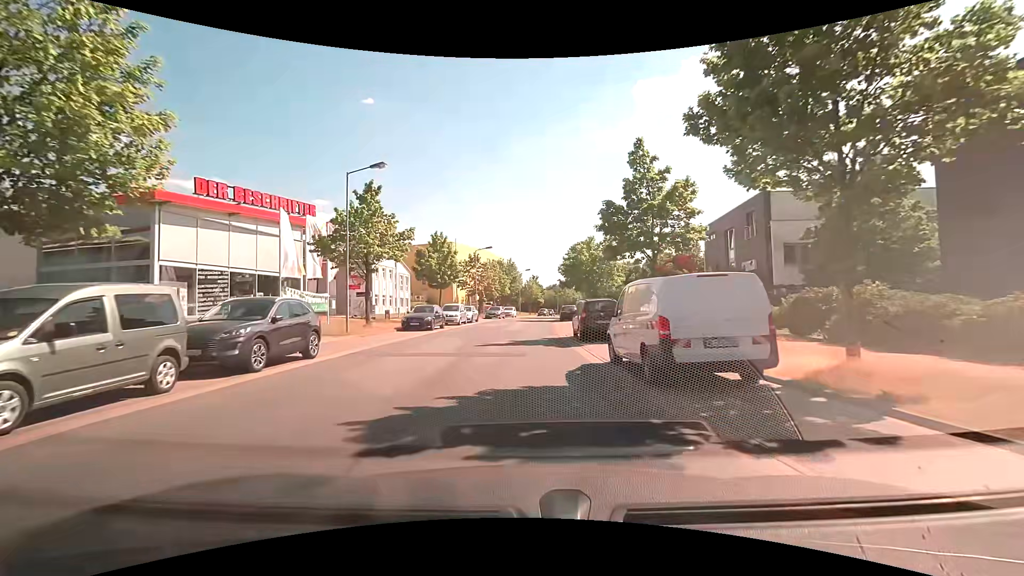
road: residential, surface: asphalt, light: Day
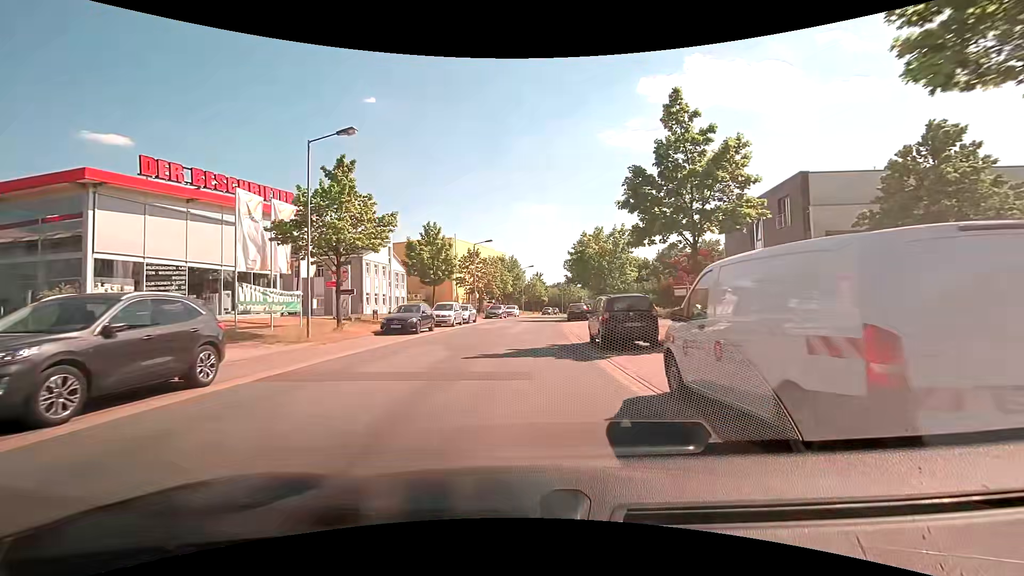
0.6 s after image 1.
(0.0, +4.8) m; 0°
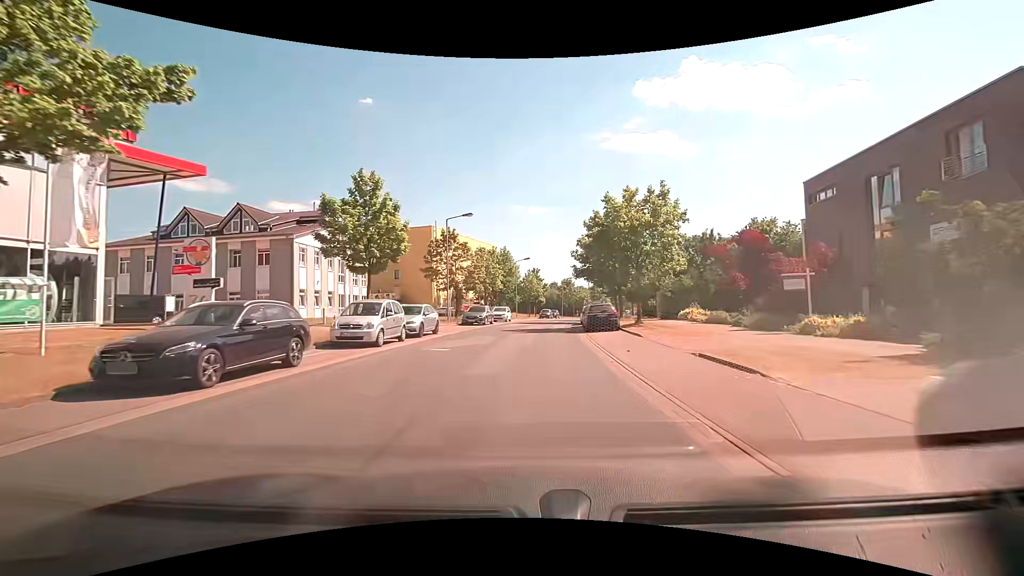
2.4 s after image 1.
(0.0, +15.9) m; 0°
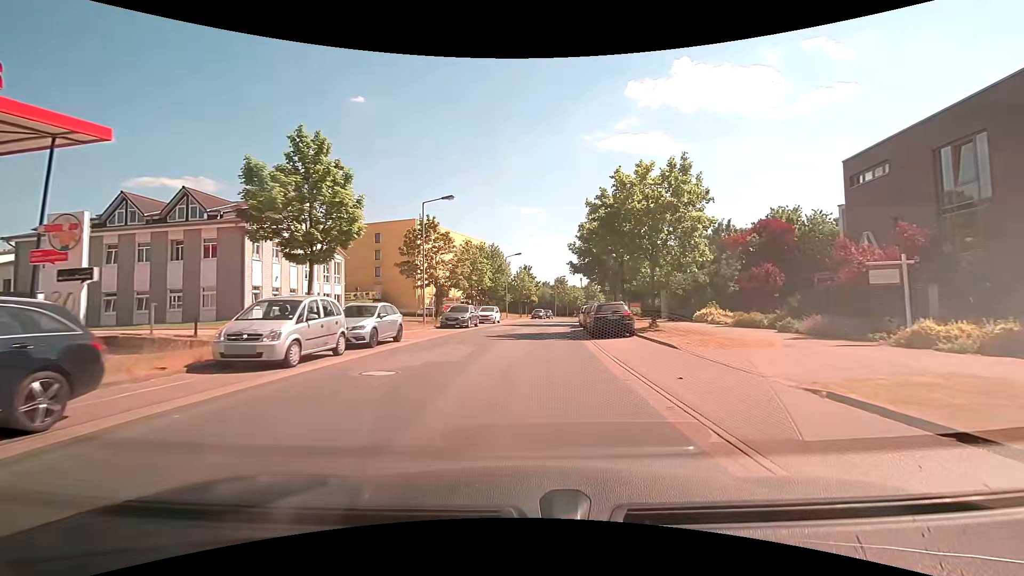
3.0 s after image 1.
(0.0, +5.7) m; +1°
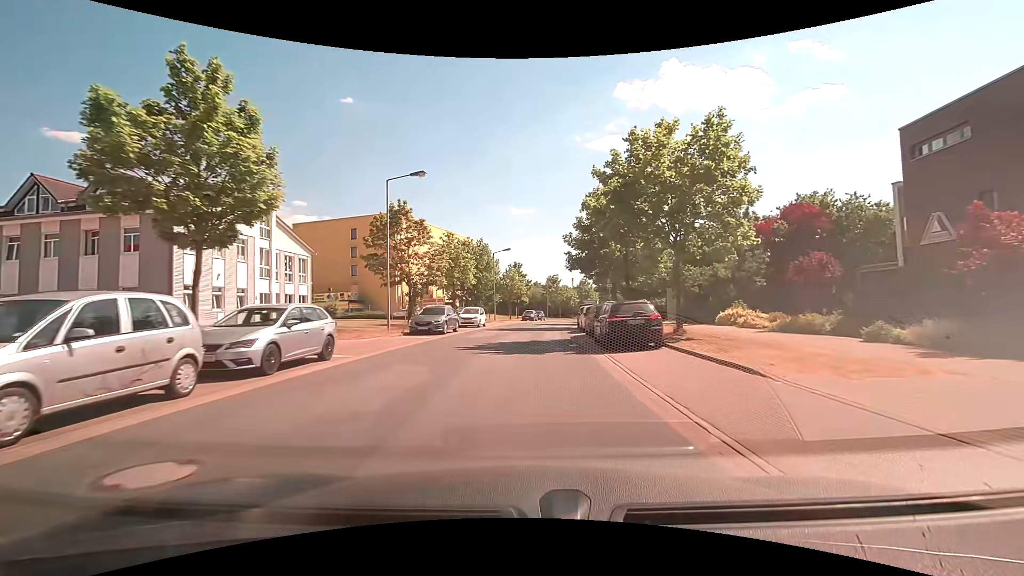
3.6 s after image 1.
(+0.1, +5.9) m; +1°
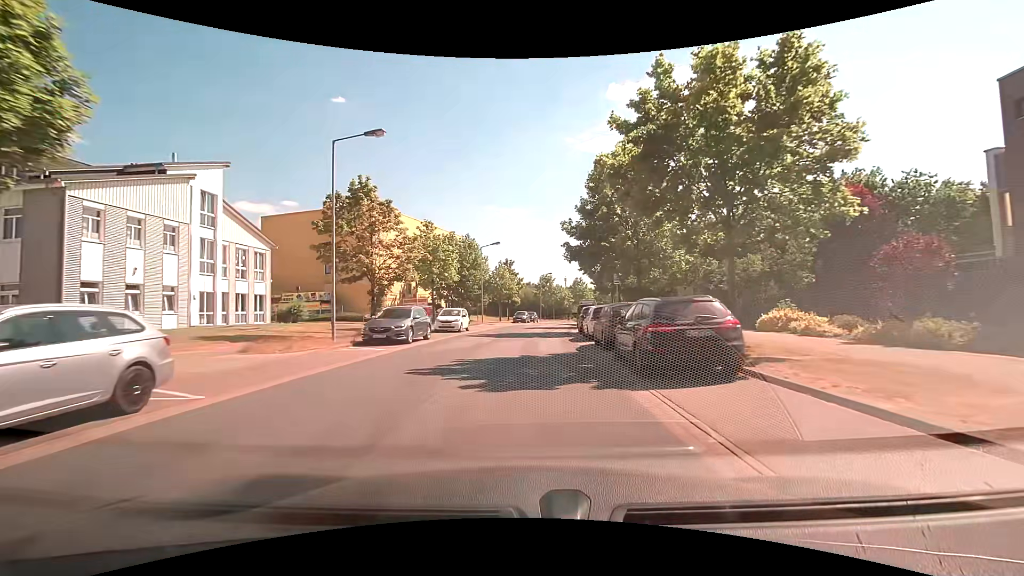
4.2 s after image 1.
(0.0, +6.1) m; +1°
